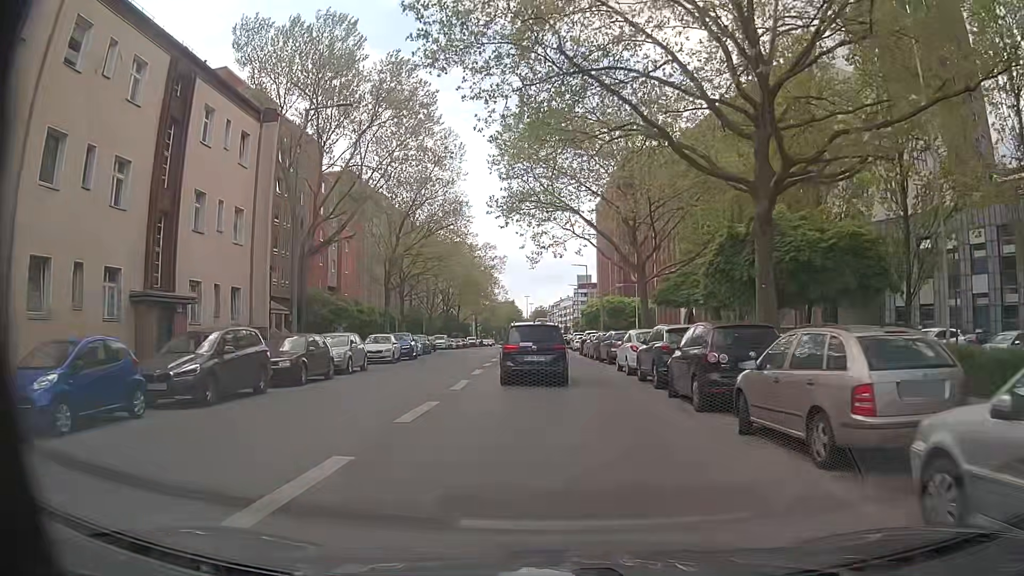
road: tertiary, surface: asphalt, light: Day
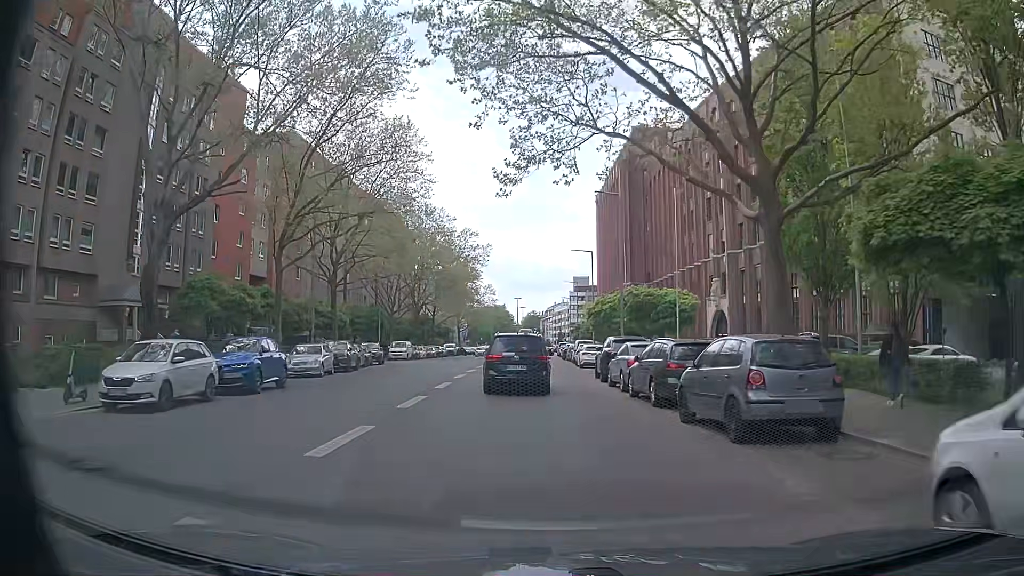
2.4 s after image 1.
(-0.2, +20.8) m; -1°
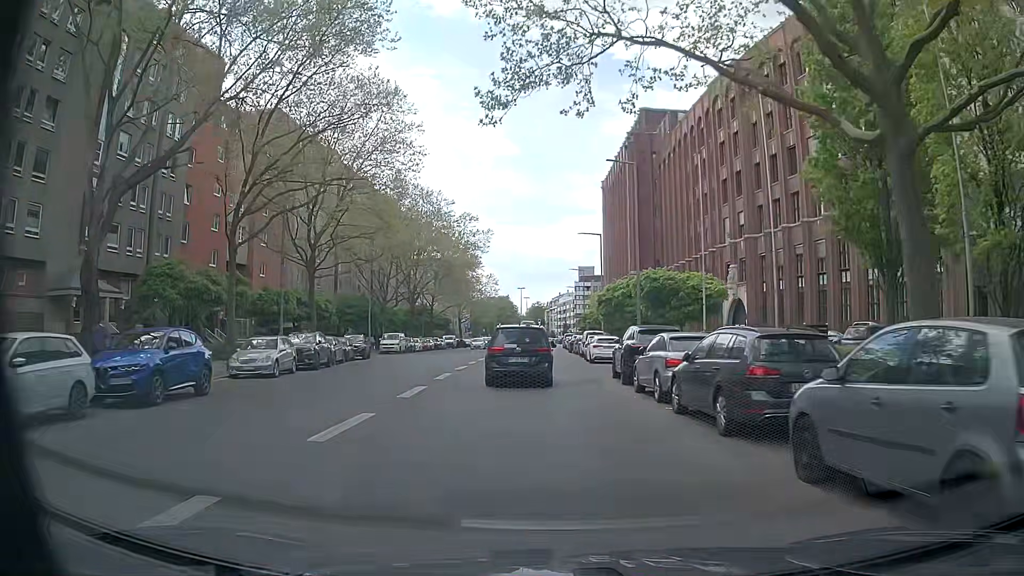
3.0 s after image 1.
(+0.1, +5.5) m; 0°
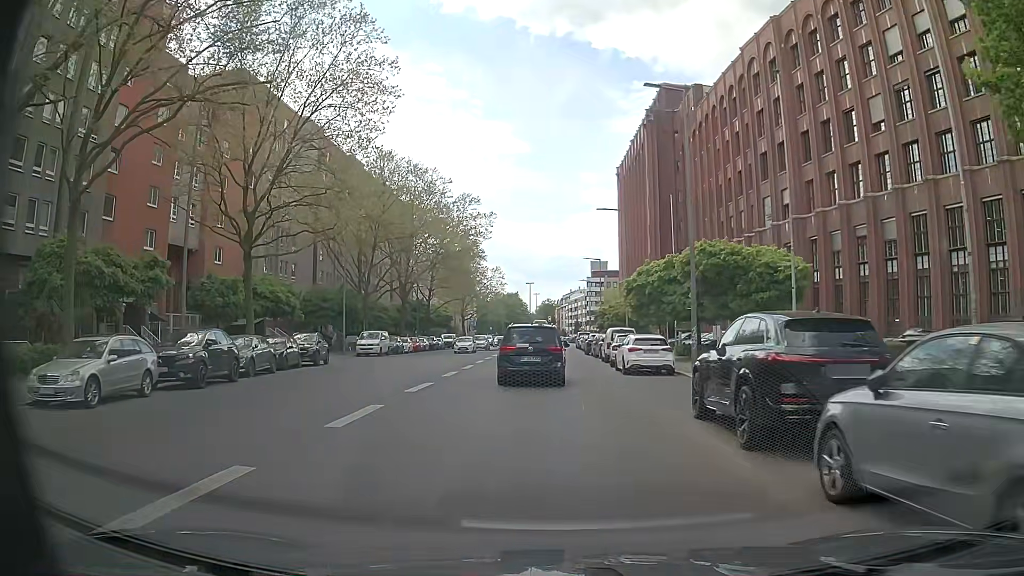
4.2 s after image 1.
(0.0, +11.0) m; -1°
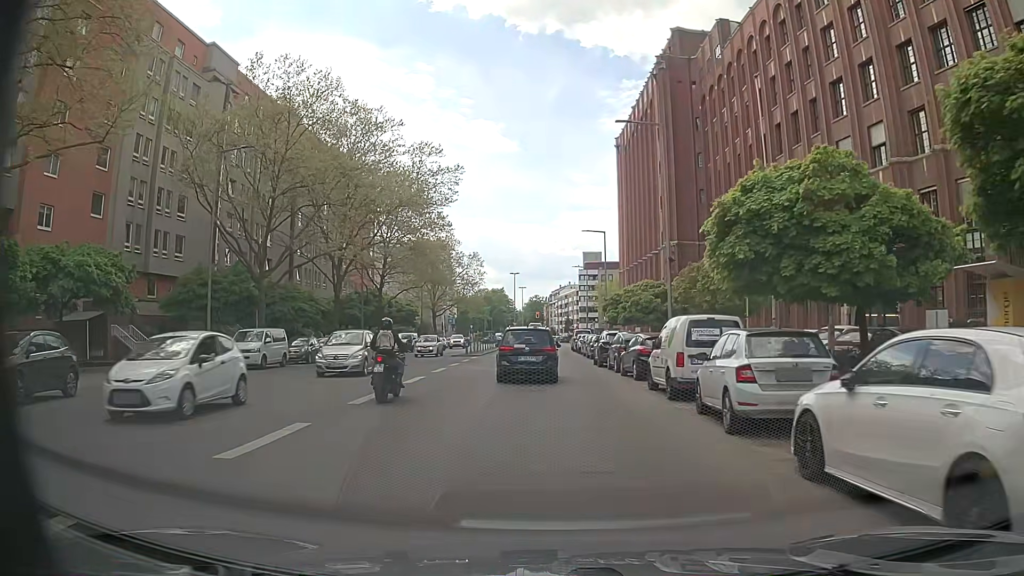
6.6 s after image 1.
(+0.2, +20.4) m; +1°
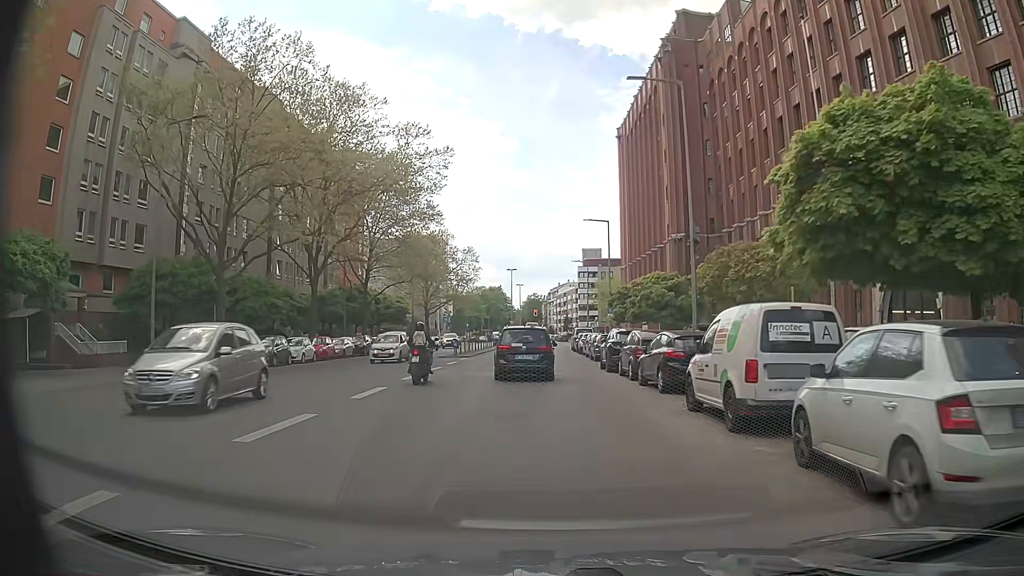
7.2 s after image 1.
(0.0, +5.1) m; 0°
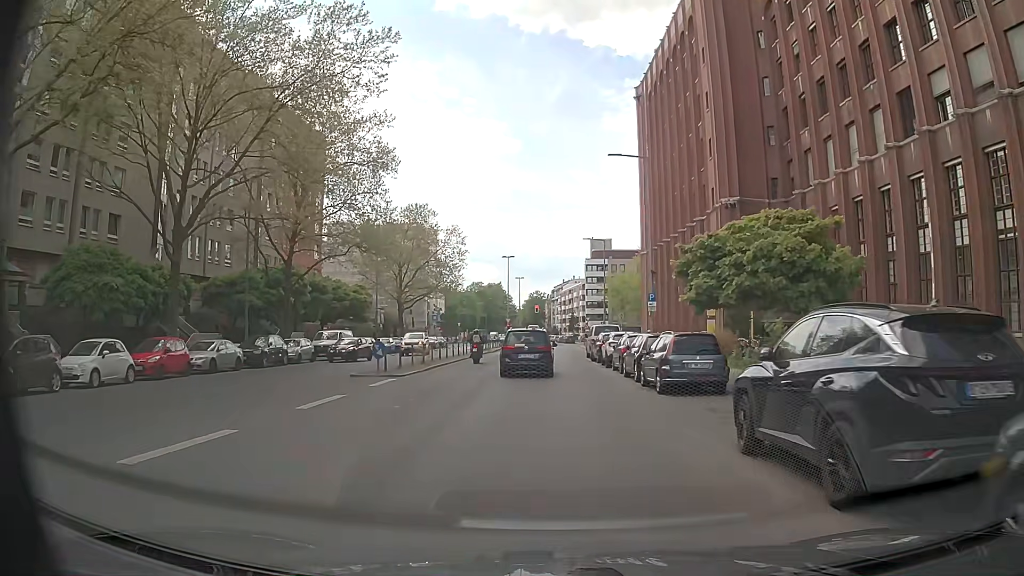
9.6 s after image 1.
(0.0, +20.0) m; +1°
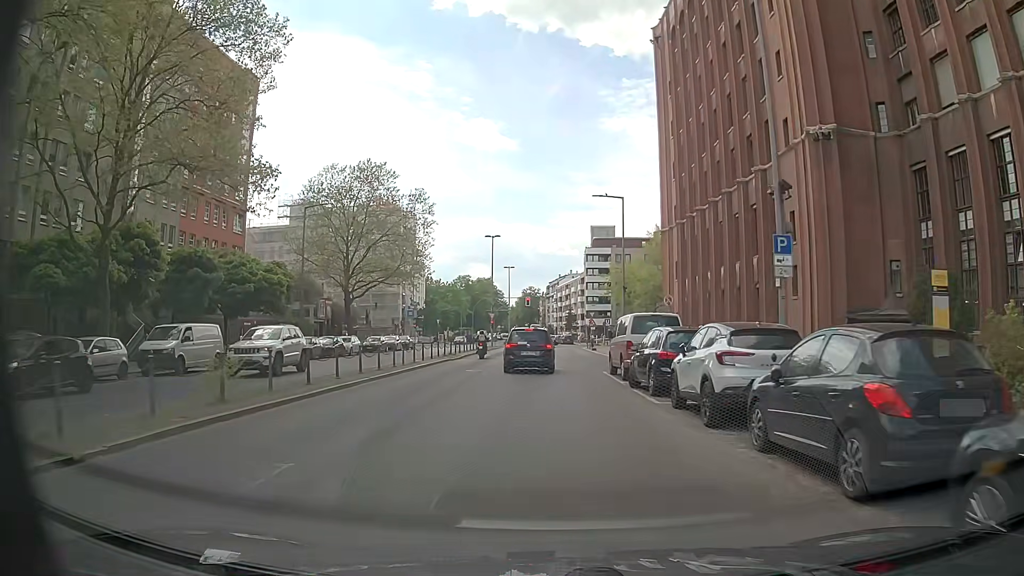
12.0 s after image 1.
(-0.1, +19.7) m; 0°
